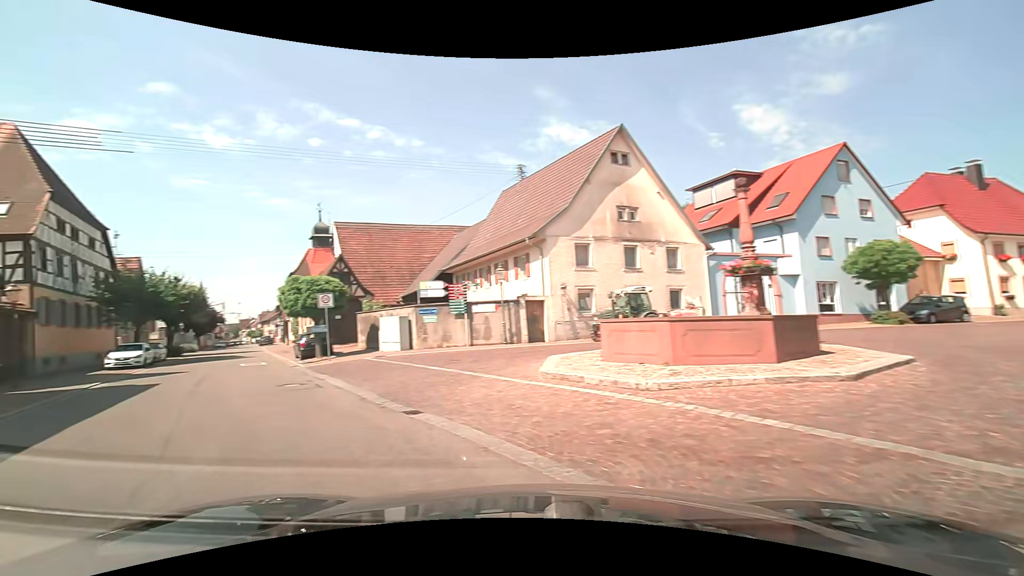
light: Day
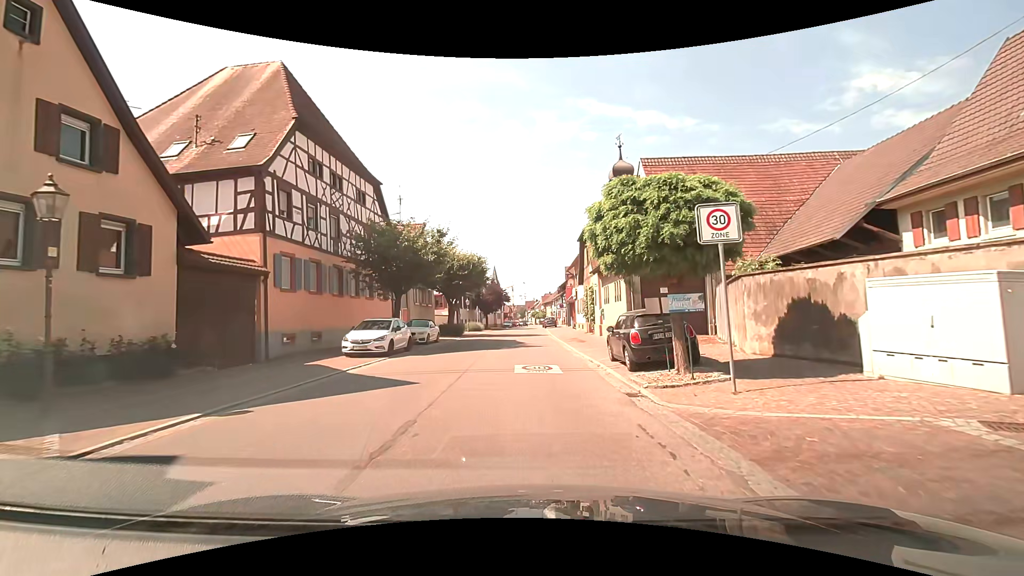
(-7.5, +14.5) m; -34°
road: residential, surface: asphalt
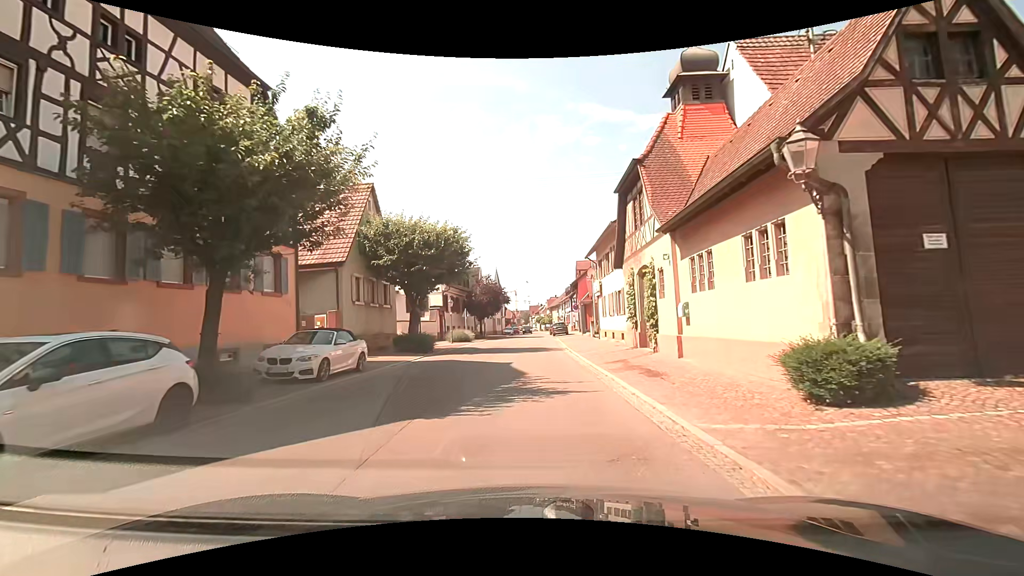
(+0.4, +14.5) m; +2°
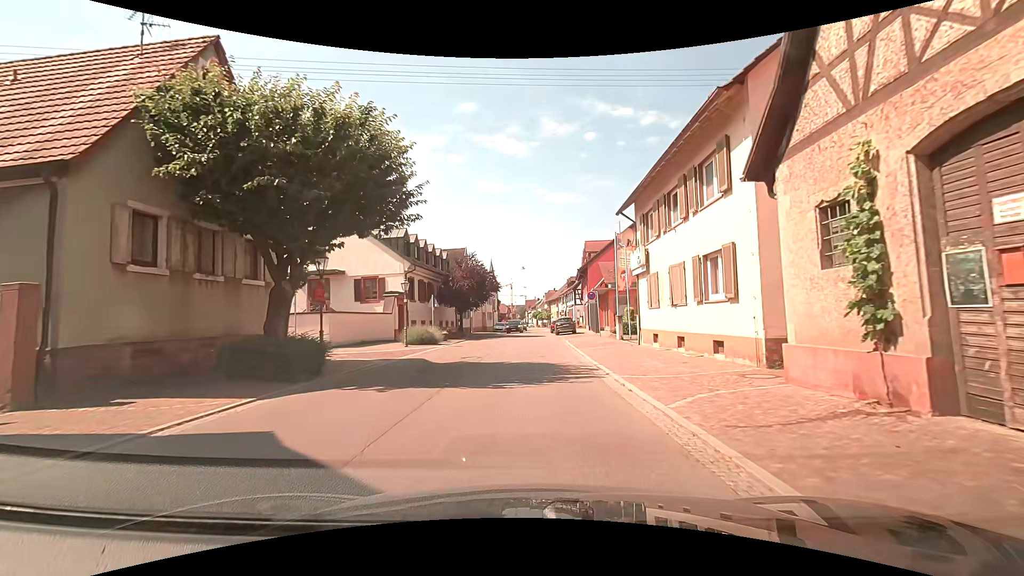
(-0.2, +14.3) m; 0°
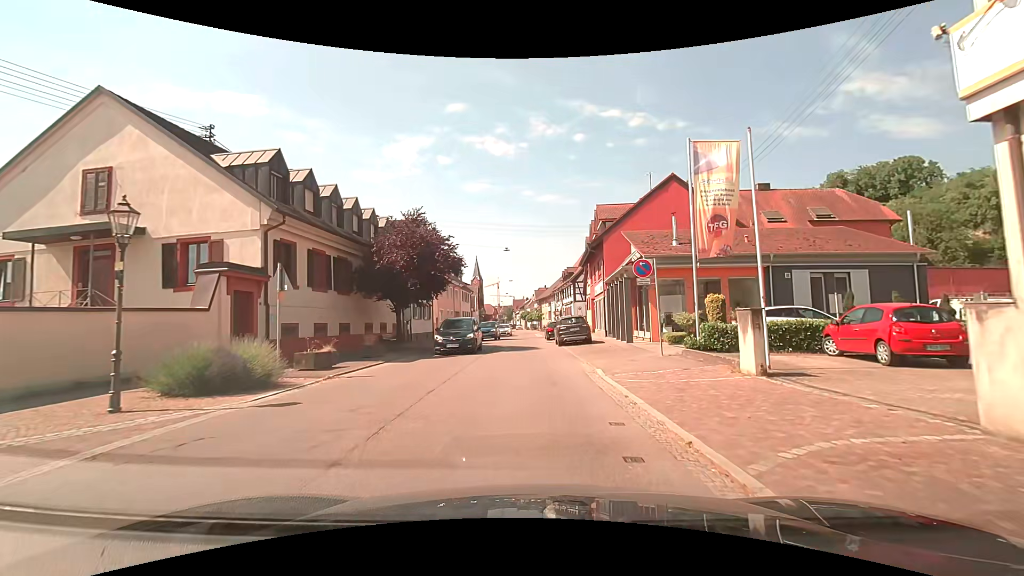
(+0.1, +18.2) m; +2°
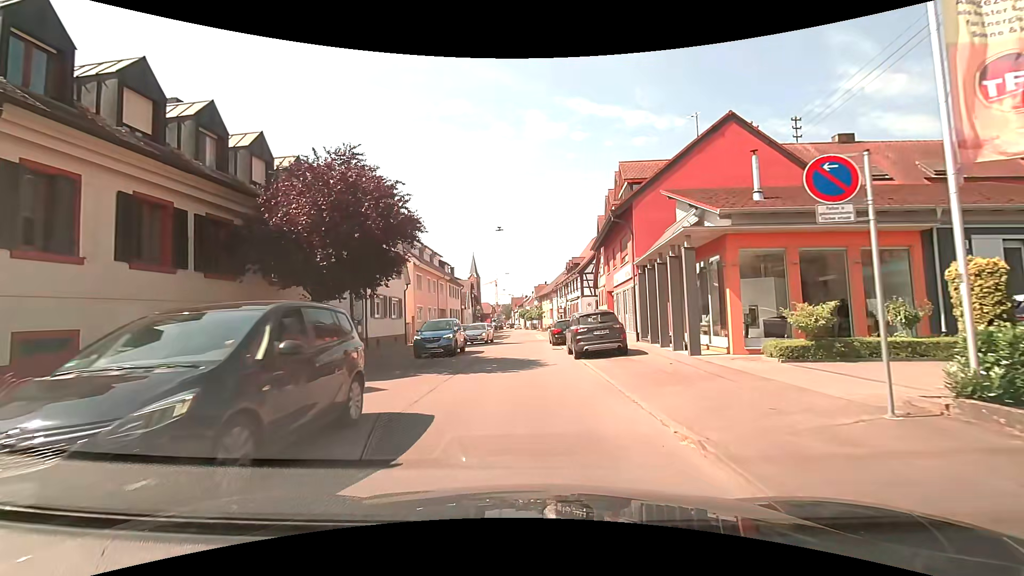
(0.0, +10.0) m; -1°
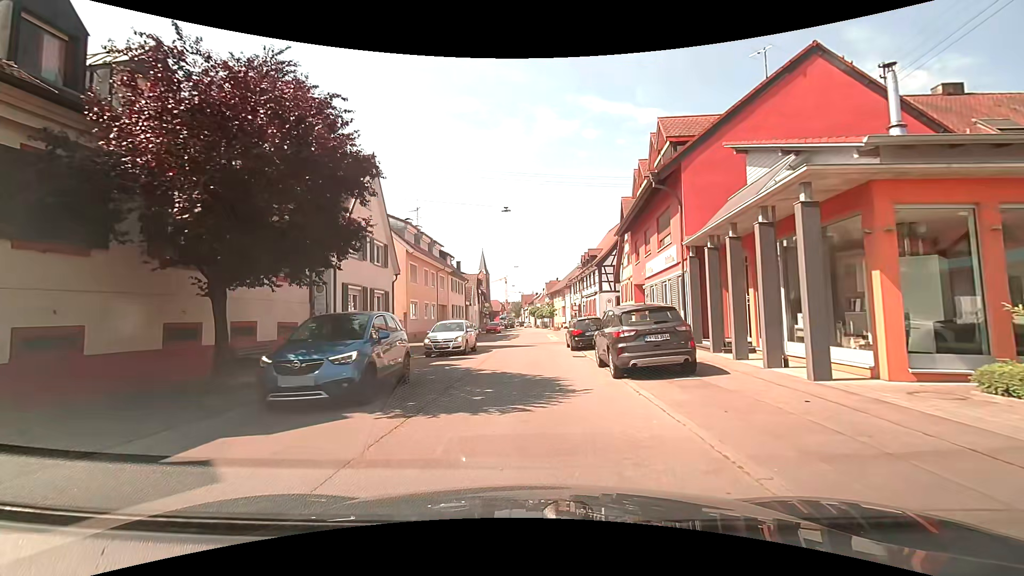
(0.0, +5.9) m; -1°
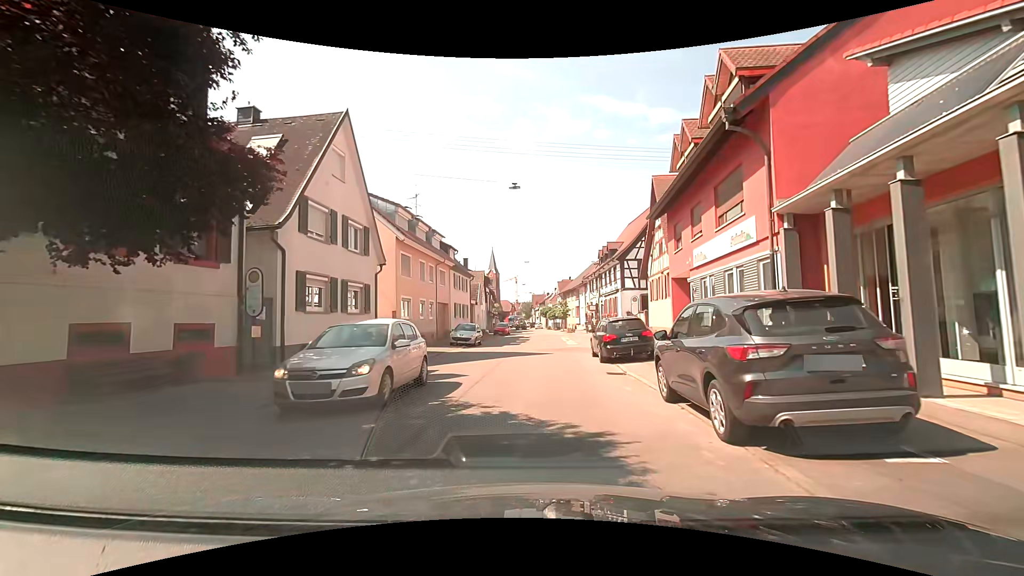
(0.0, +5.7) m; 0°
(0, +10) (0, +20) (+1, +30) (+2, +40) (+2, +50) (+2, +60) (+1, +70) (+1, +80) (0, +90) (0, +100) m
